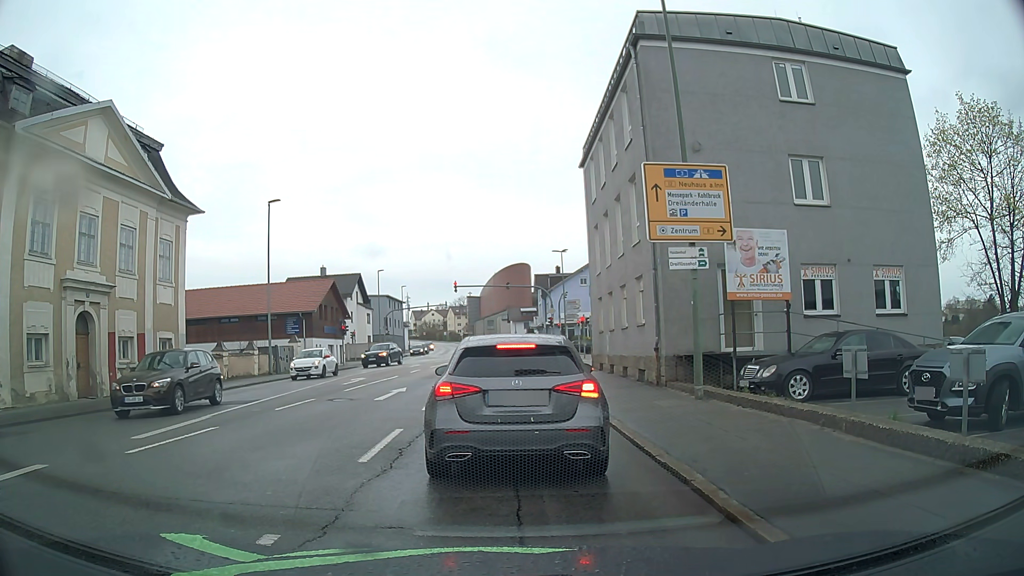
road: tertiary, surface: asphalt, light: Day
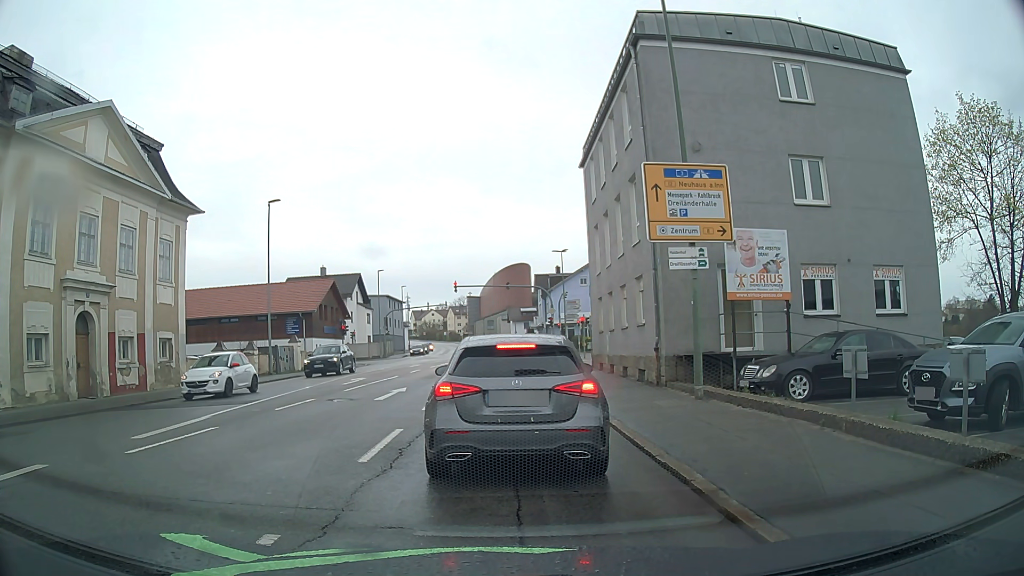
(0.0, 0.0) m; 0°
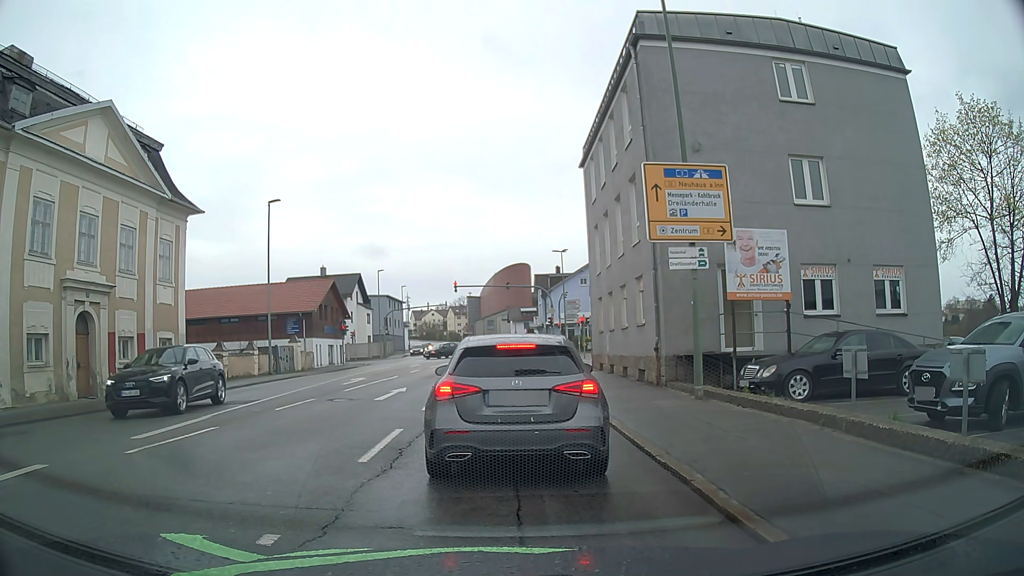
(0.0, 0.0) m; 0°
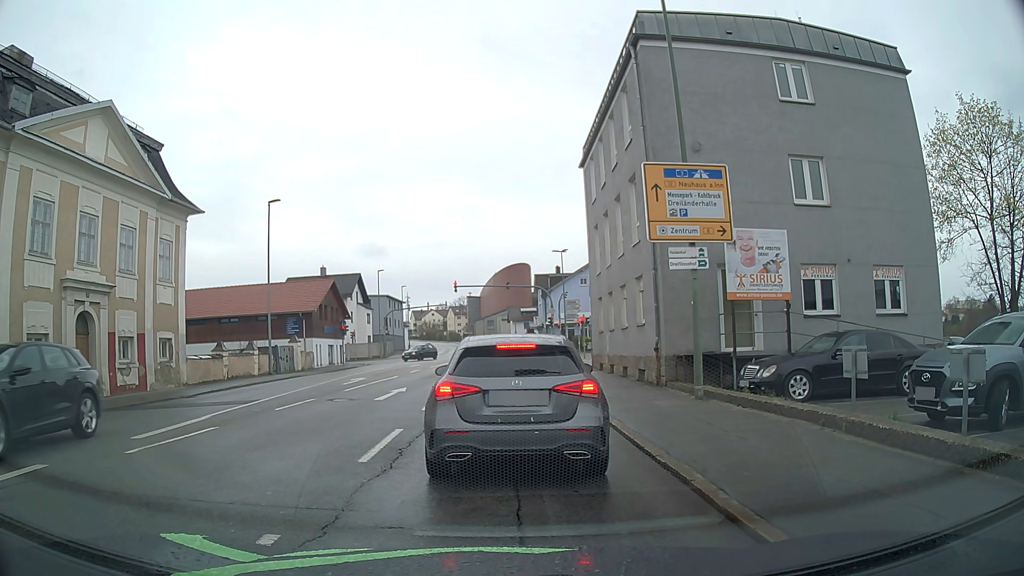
(0.0, 0.0) m; 0°
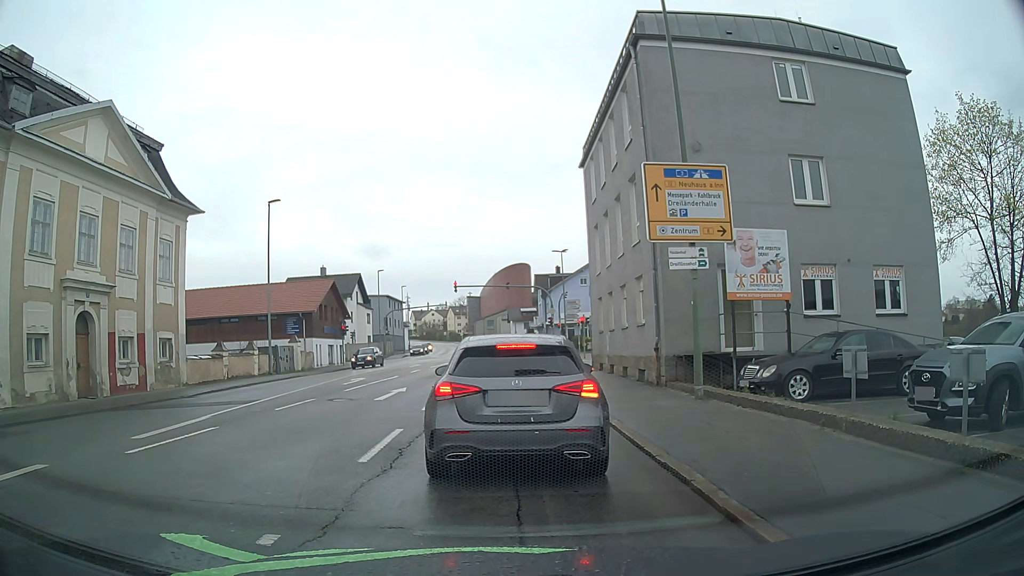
(0.0, 0.0) m; 0°
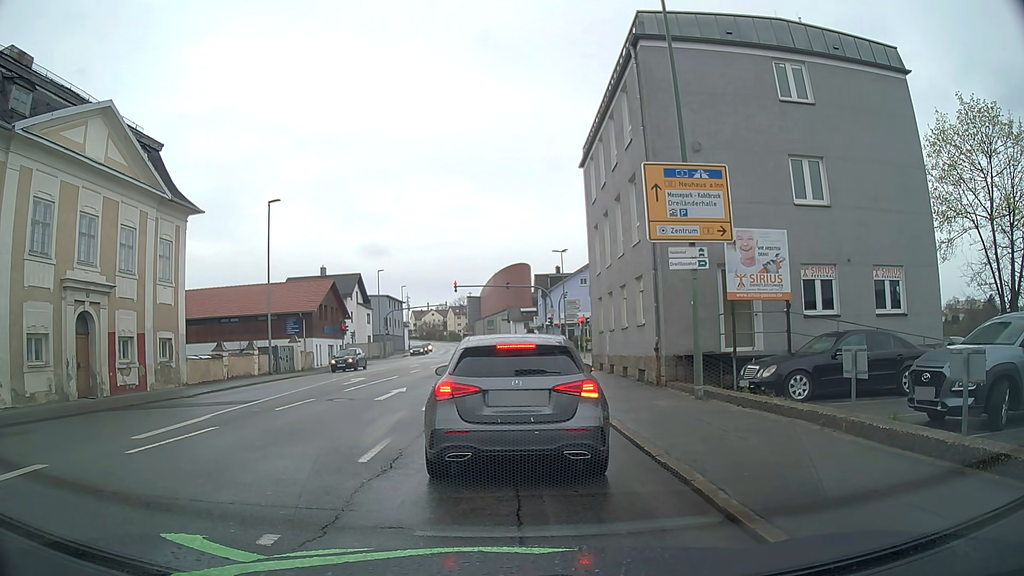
(0.0, 0.0) m; 0°
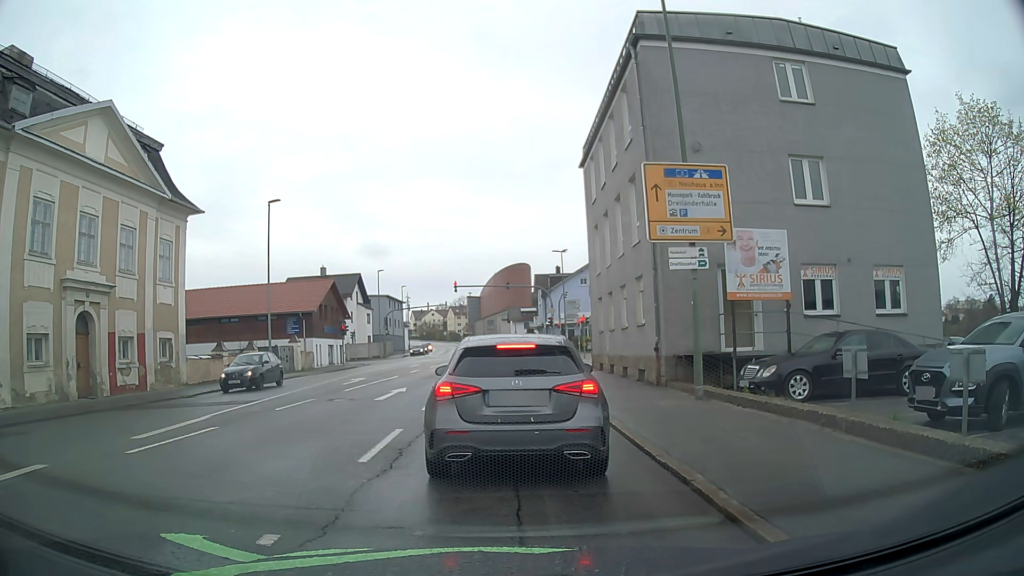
(0.0, 0.0) m; 0°
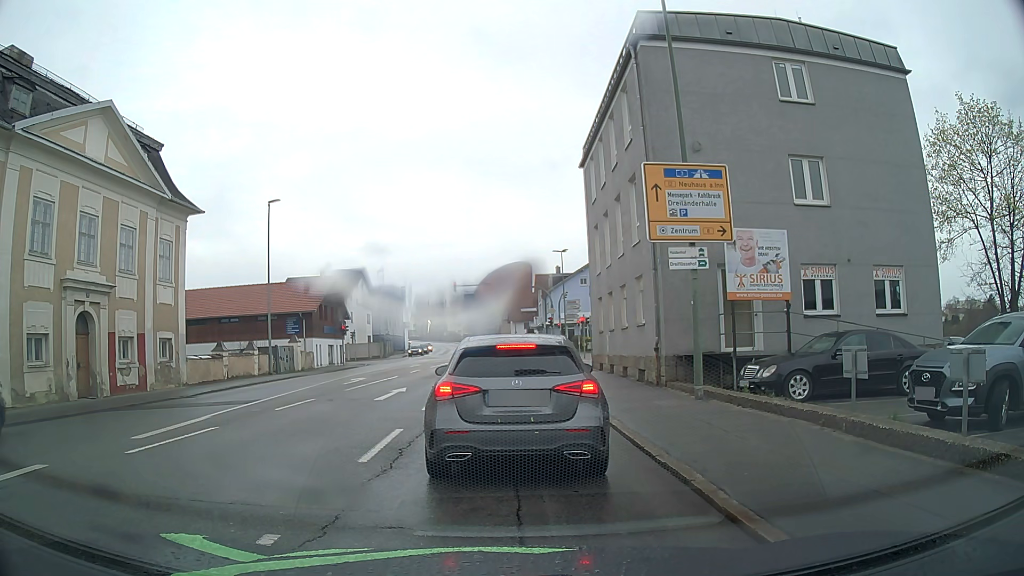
(0.0, 0.0) m; 0°
(0, +10) (0, +20) (0, +30) (0, +40) (0, +50) (0, +60) (0, +70) (0, +80) (-1, +90) (-2, +100) m
